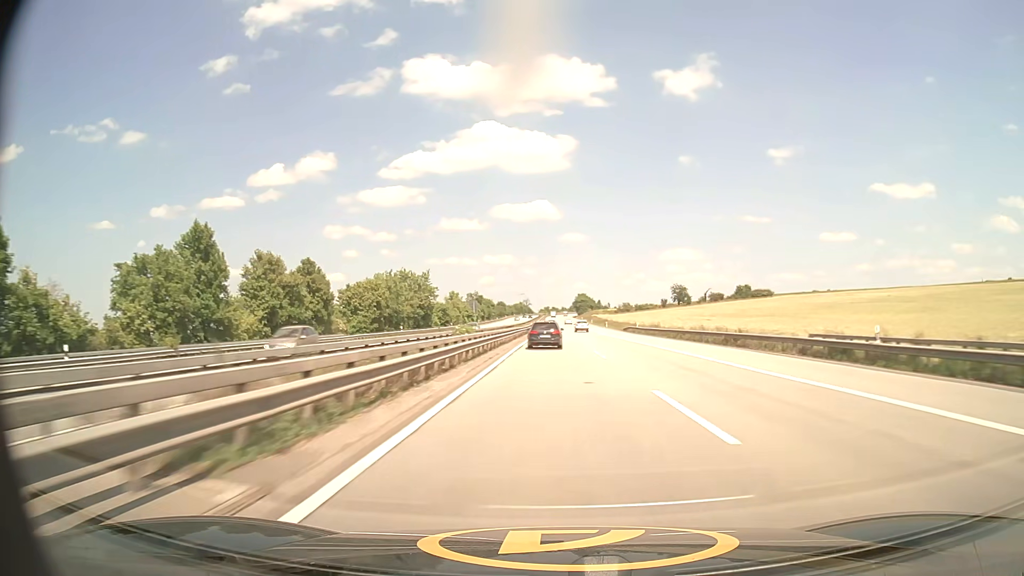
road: motorway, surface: asphalt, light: Day
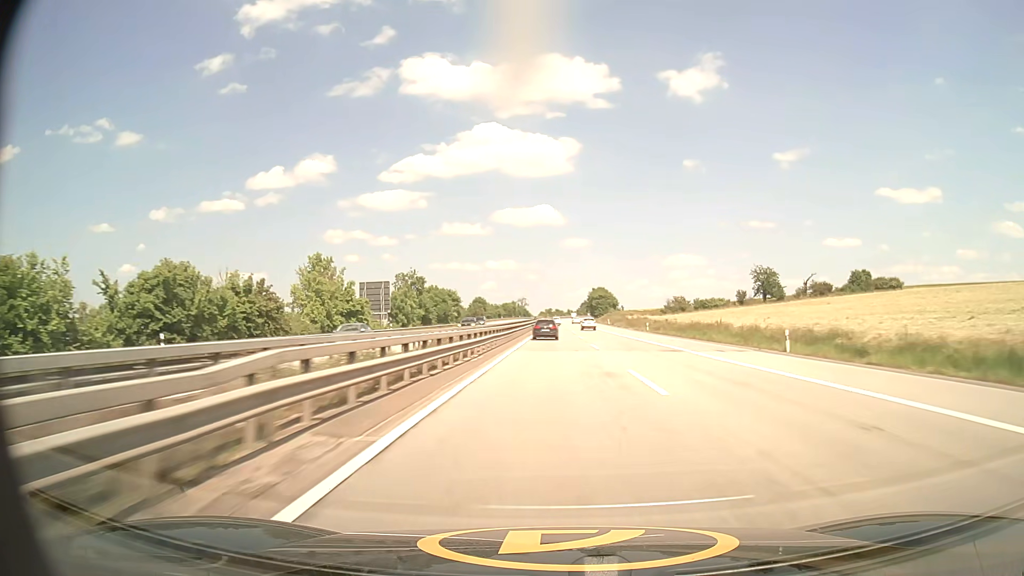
(0.0, +101.6) m; 0°
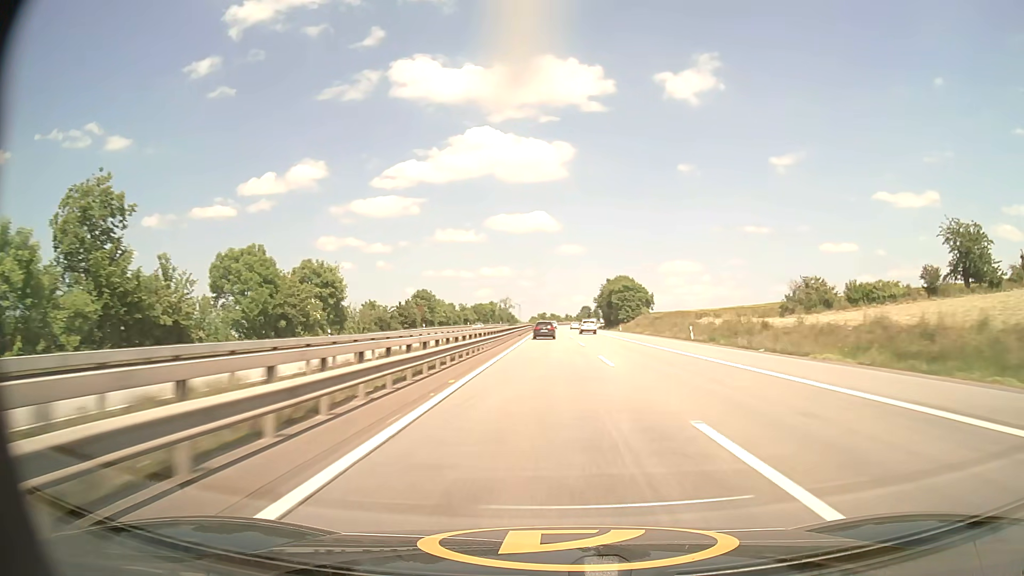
(+0.4, +83.0) m; 0°
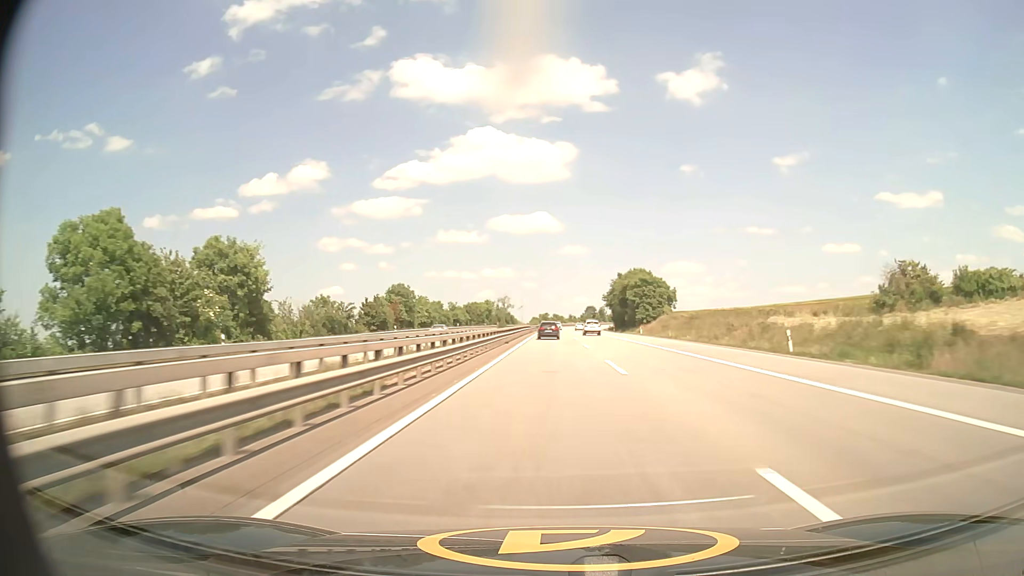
(0.0, +21.0) m; 0°
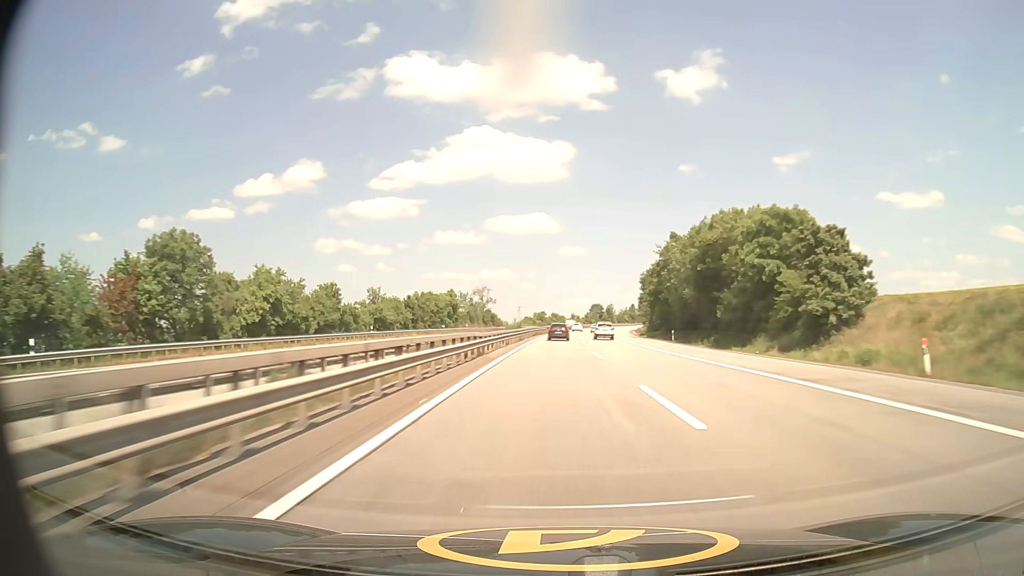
(0.0, +63.7) m; 0°
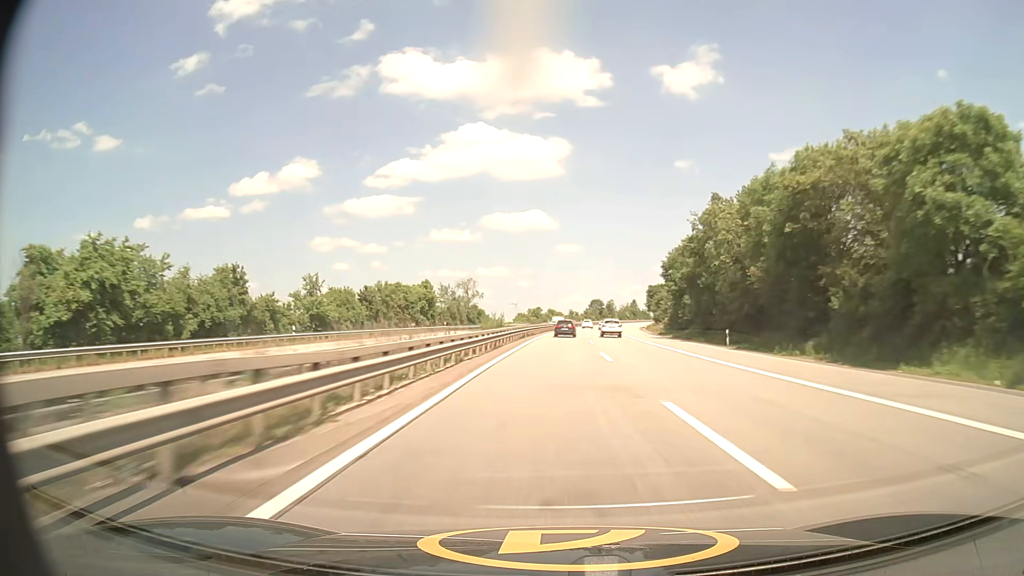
(0.0, +21.3) m; 0°
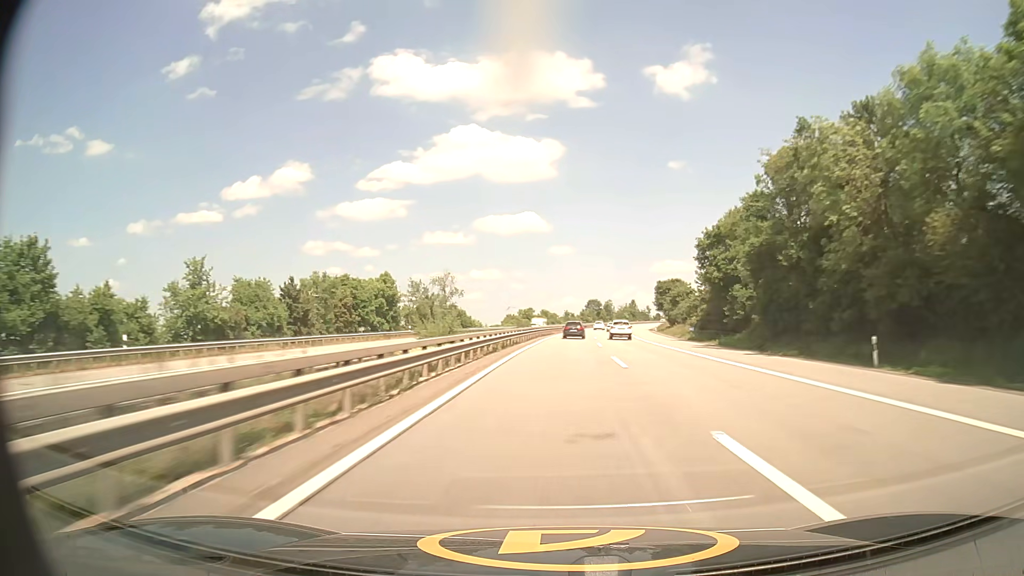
(+0.1, +21.3) m; 0°
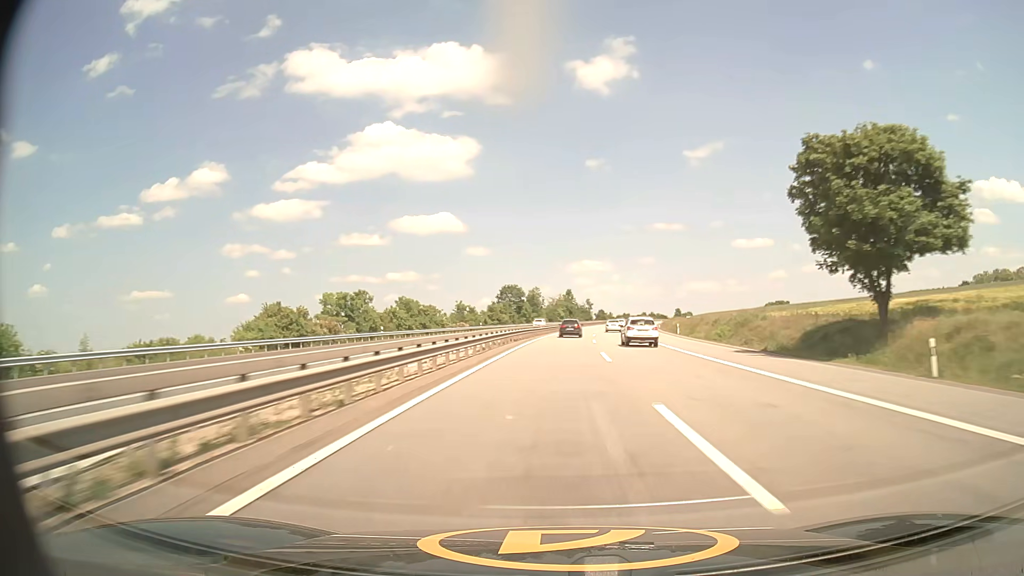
(+6.1, +105.6) m; +7°
(0, +10) (0, +20) (+1, +30) (+1, +40) (+1, +50) (+2, +60) (+3, +70) (+4, +80) (+5, +90) (+6, +100) m
